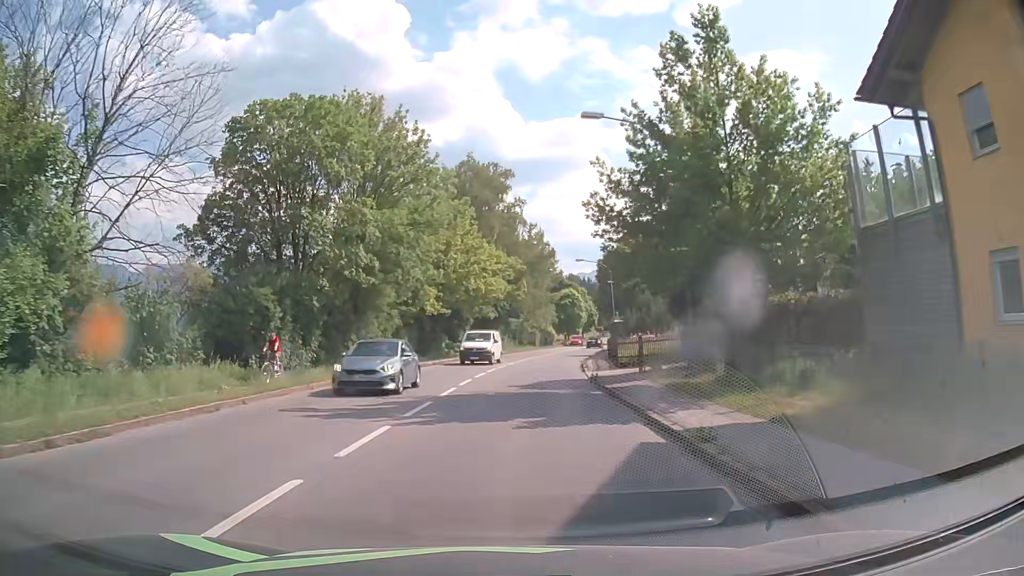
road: primary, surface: asphalt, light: Day
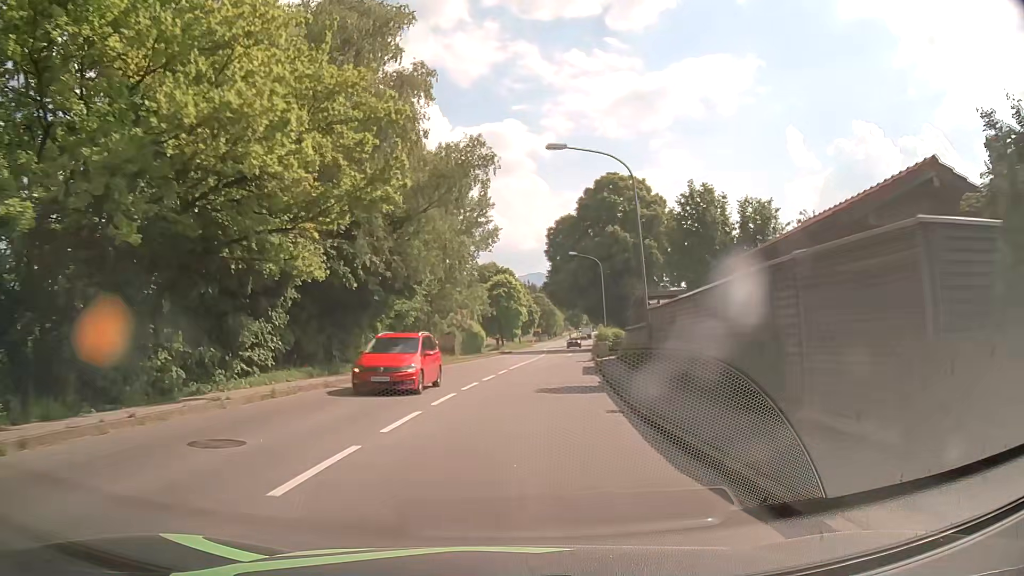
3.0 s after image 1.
(+2.2, +37.9) m; +7°
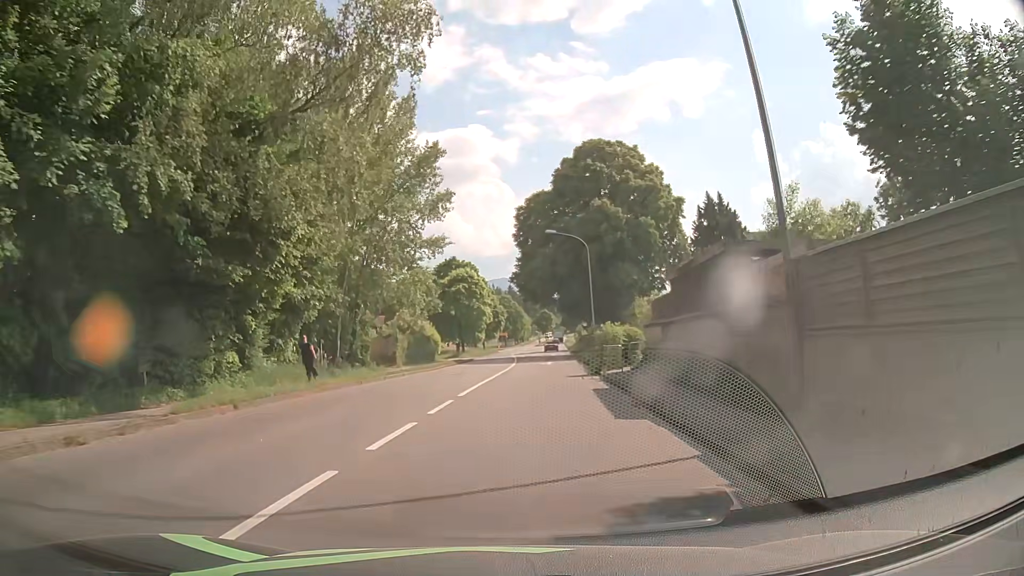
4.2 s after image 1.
(+0.4, +15.2) m; +3°
